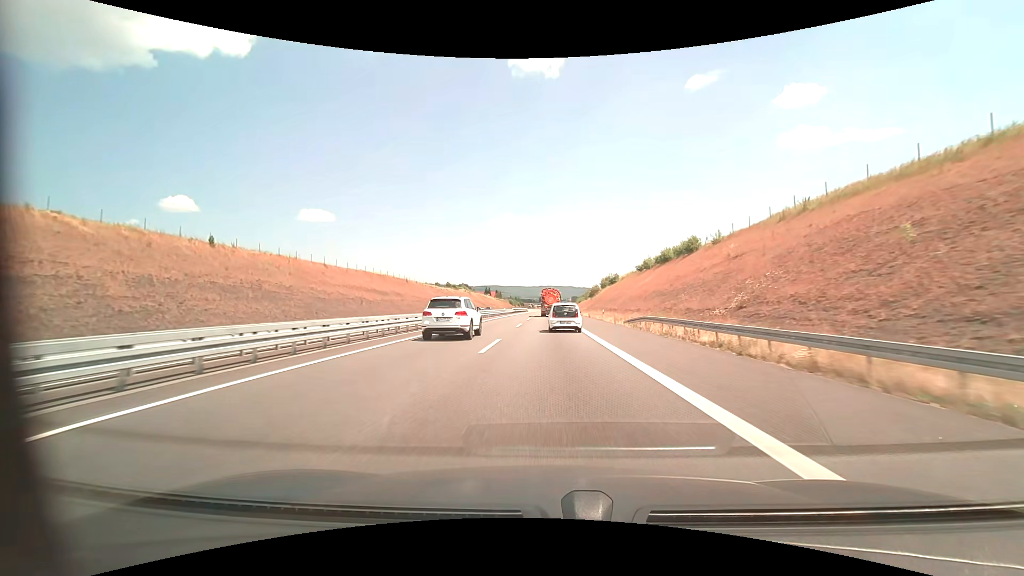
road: motorway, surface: asphalt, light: Day
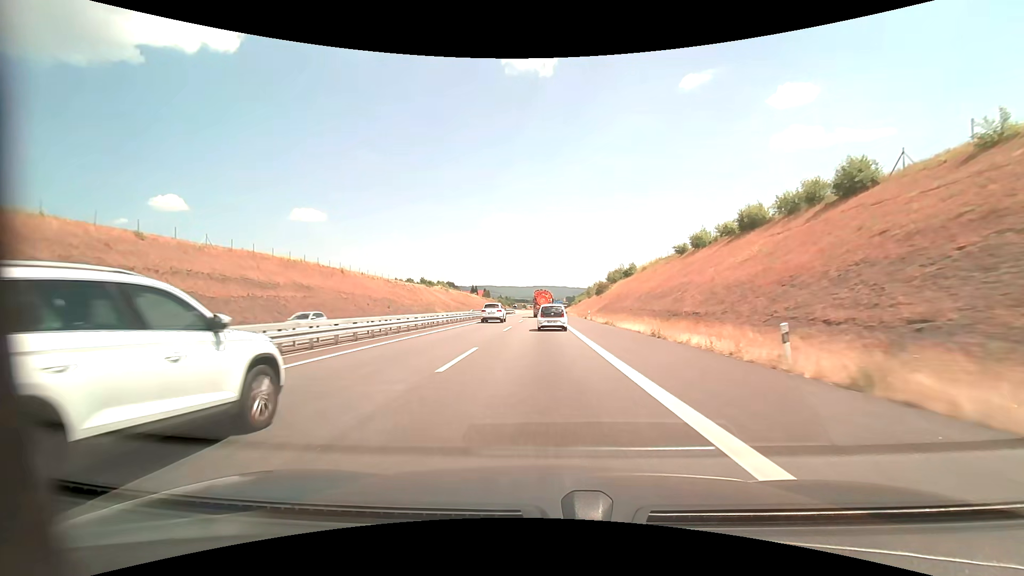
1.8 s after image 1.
(0.0, +40.2) m; 0°
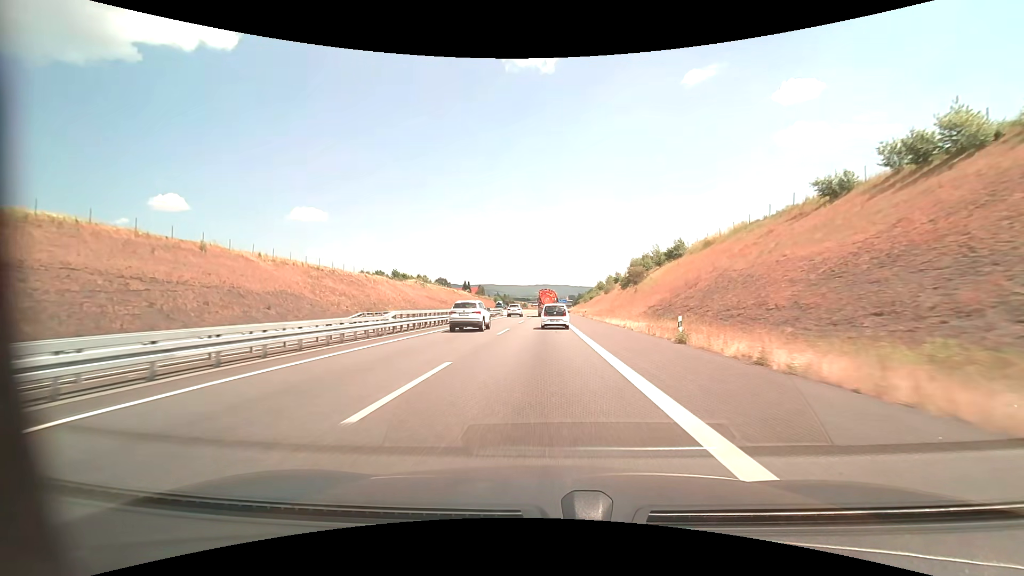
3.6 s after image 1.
(-0.1, +40.8) m; 0°
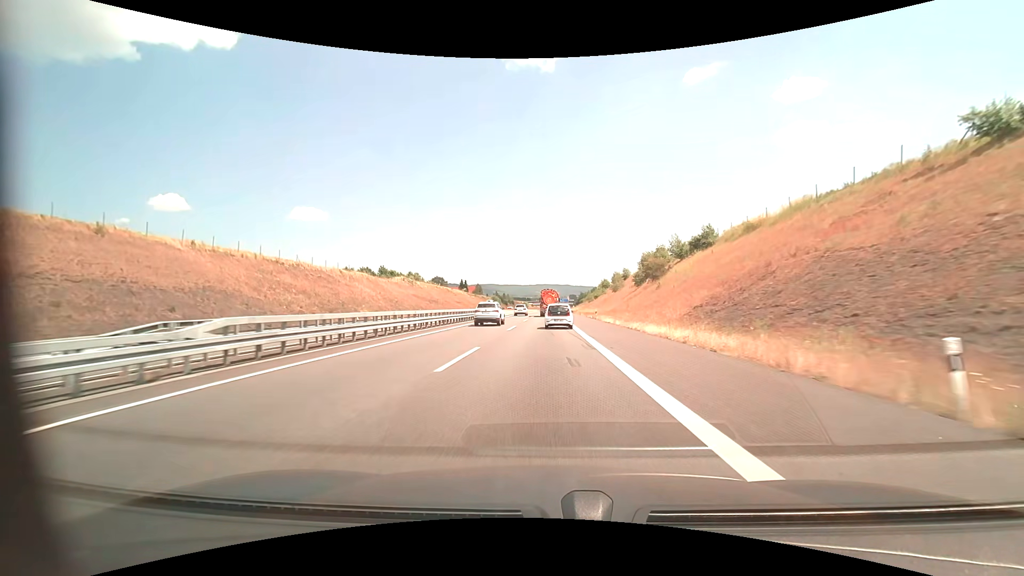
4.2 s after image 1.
(0.0, +13.7) m; 0°
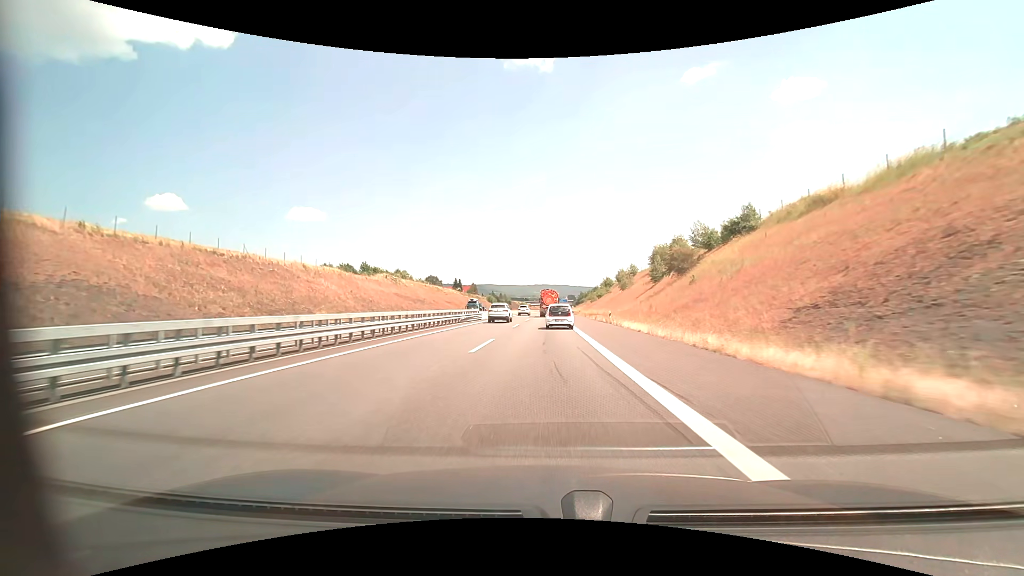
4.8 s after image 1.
(0.0, +13.7) m; 0°
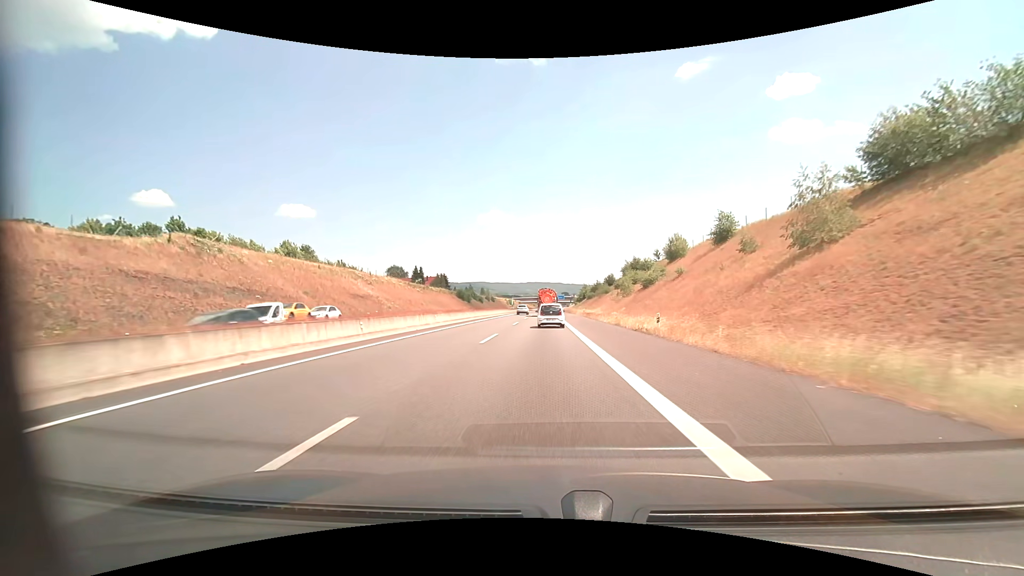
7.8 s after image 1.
(+0.6, +69.0) m; +1°
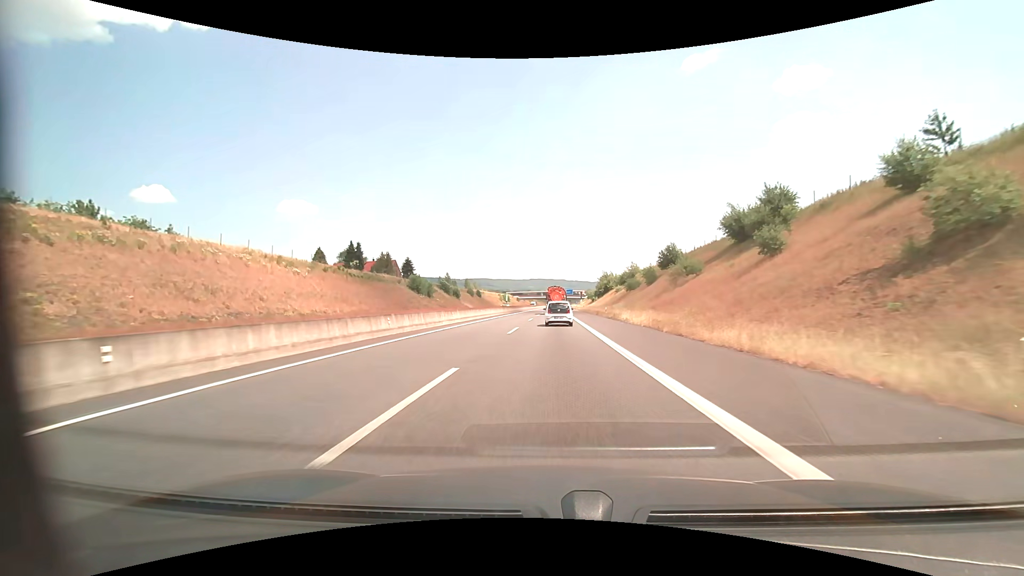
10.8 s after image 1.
(-0.2, +68.2) m; 0°
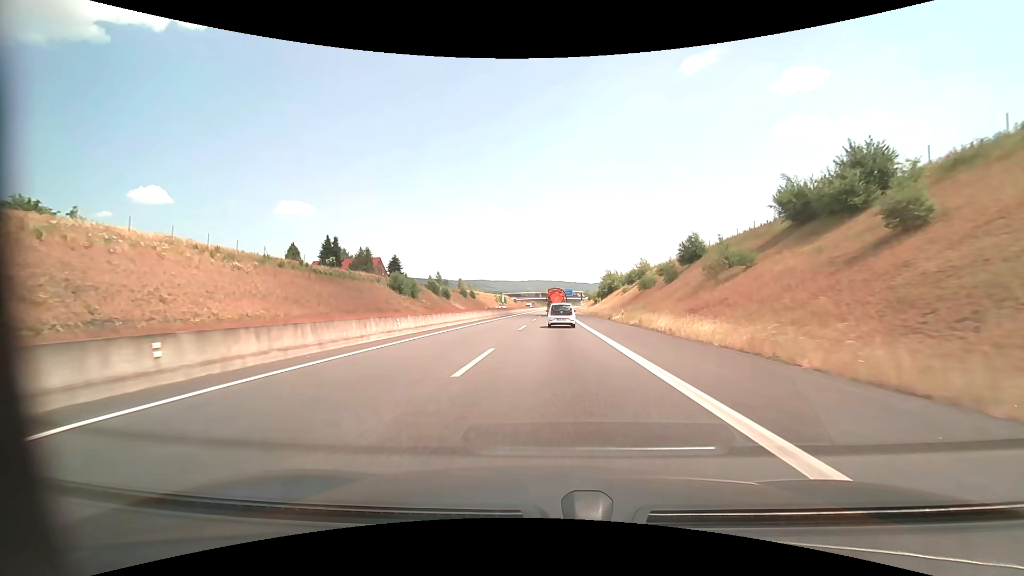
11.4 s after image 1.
(0.0, +13.0) m; 0°
(0, +10) (0, +20) (0, +30) (0, +40) (+1, +50) (+1, +60) (+1, +70) (+1, +80) (+2, +90) (+2, +100) m
